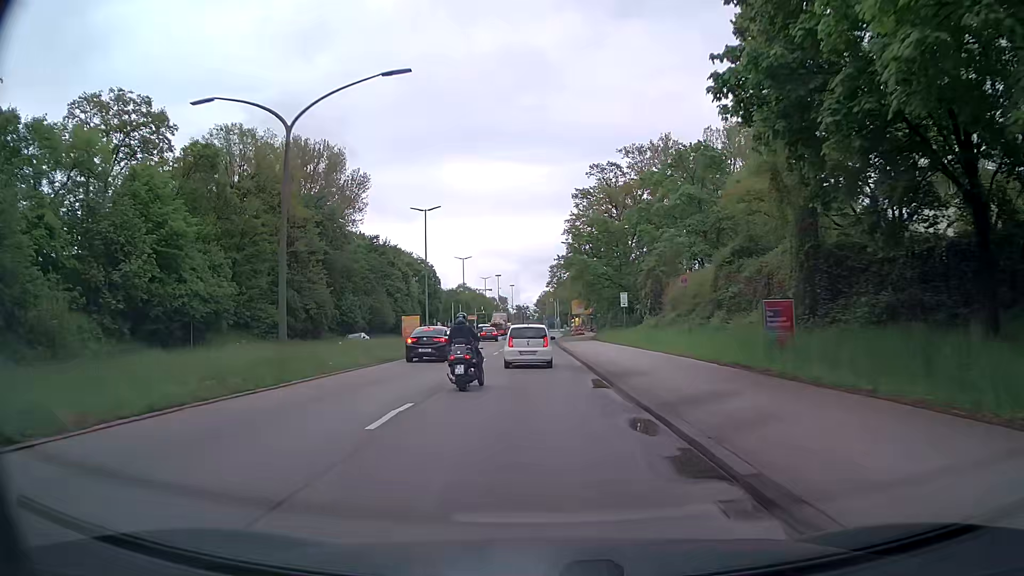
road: primary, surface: asphalt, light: Day
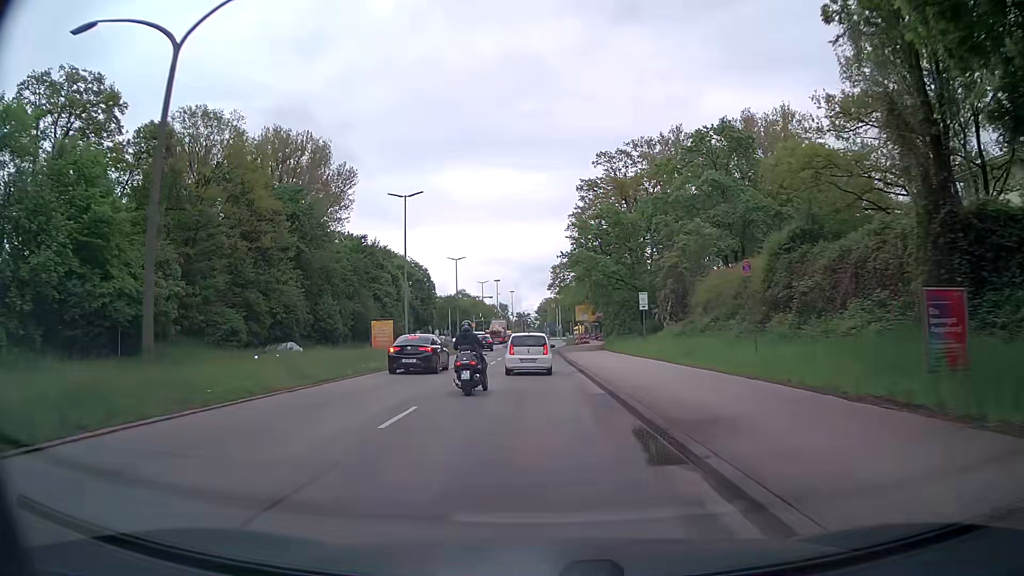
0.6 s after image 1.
(0.0, +8.1) m; 0°
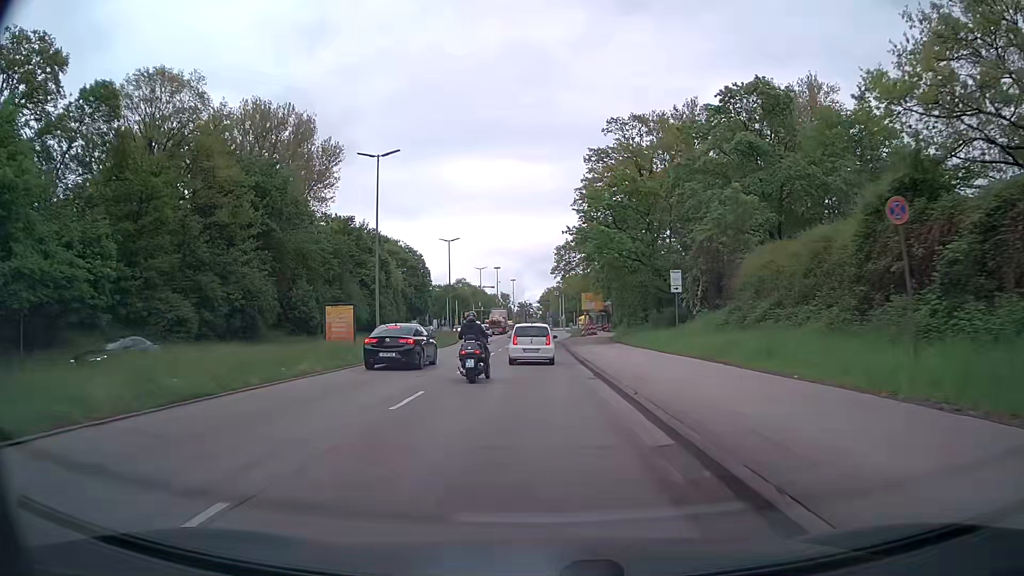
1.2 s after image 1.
(0.0, +8.1) m; 0°
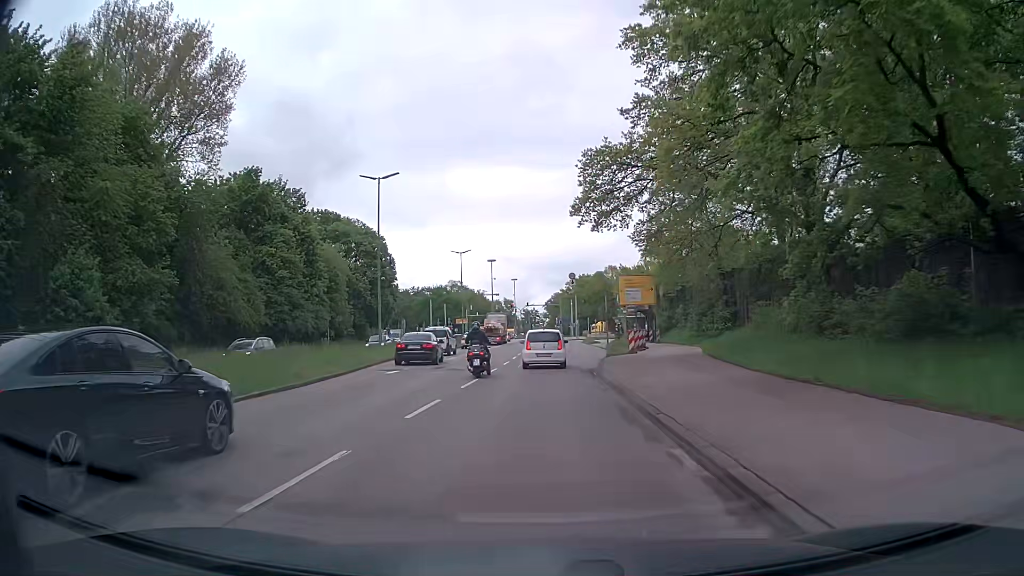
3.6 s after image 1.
(0.0, +33.1) m; 0°
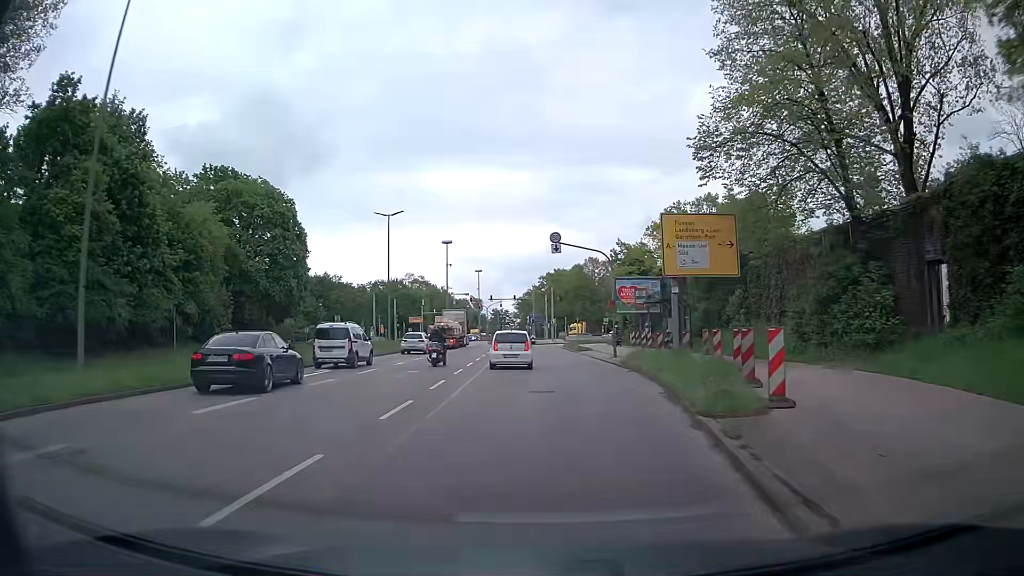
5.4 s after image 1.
(+0.5, +24.4) m; +3°
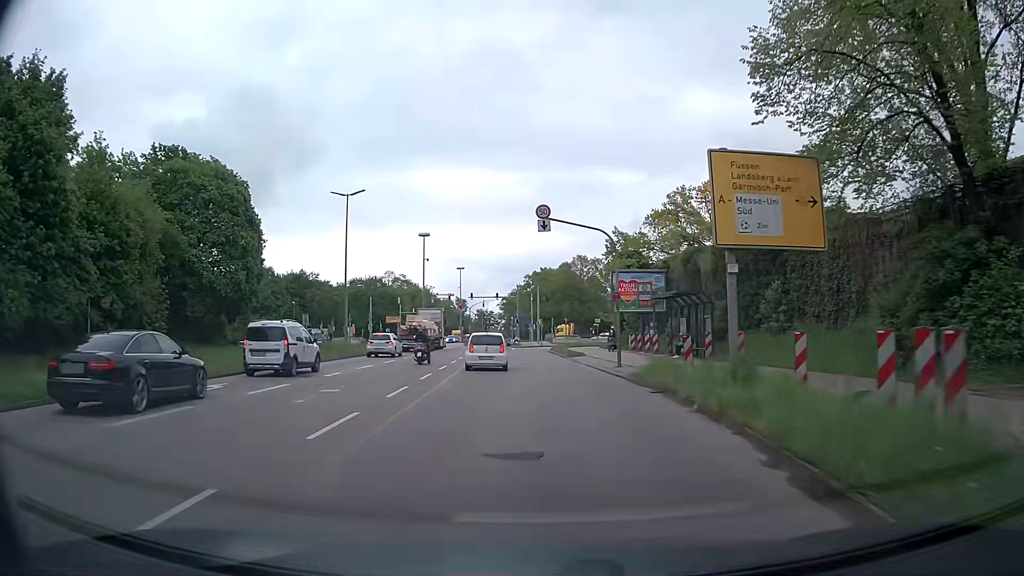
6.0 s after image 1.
(+0.1, +7.9) m; 0°
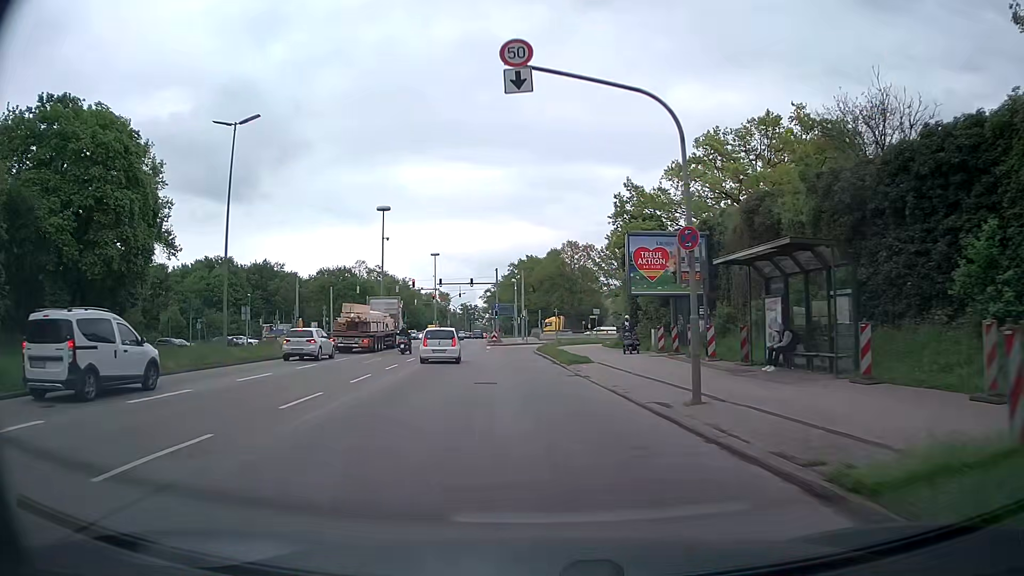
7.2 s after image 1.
(+0.3, +15.3) m; +2°
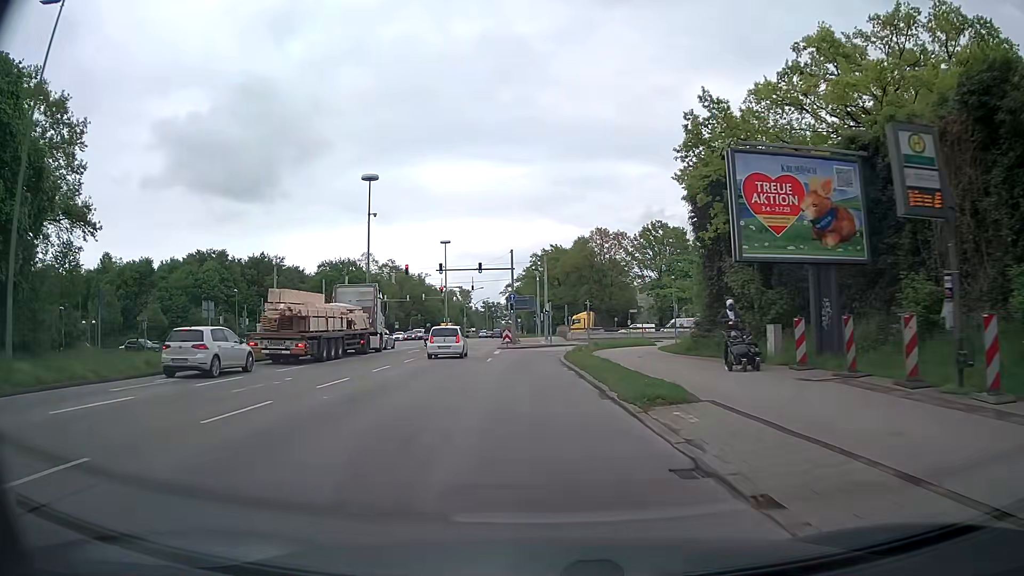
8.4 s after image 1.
(-0.2, +14.4) m; -2°
(0, +10) (-1, +20) (-1, +30) (0, +40) (+5, +49) (+12, +56) (+20, +60) (+30, +63) (+40, +64) (+50, +64) m
